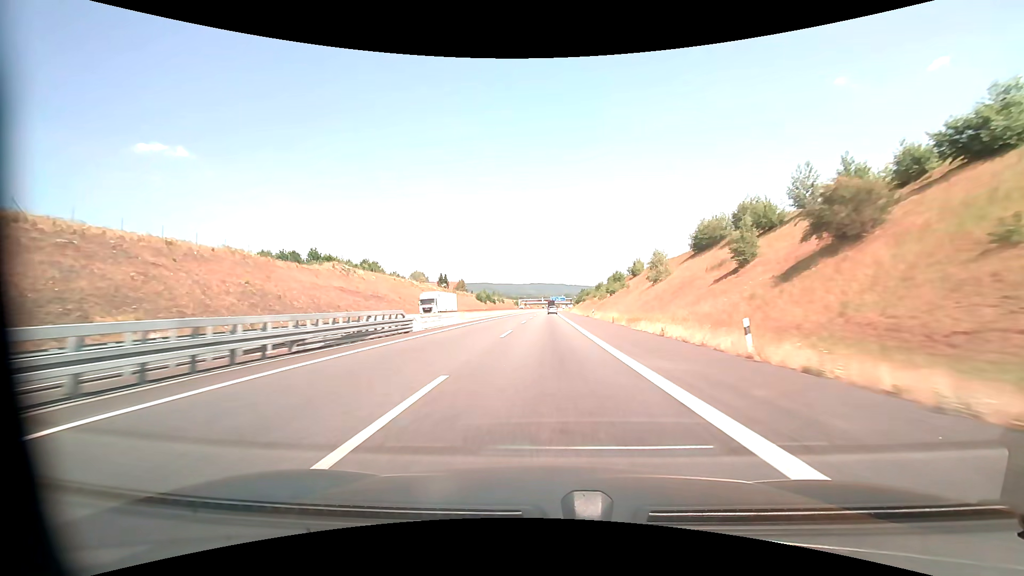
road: motorway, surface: asphalt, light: Day
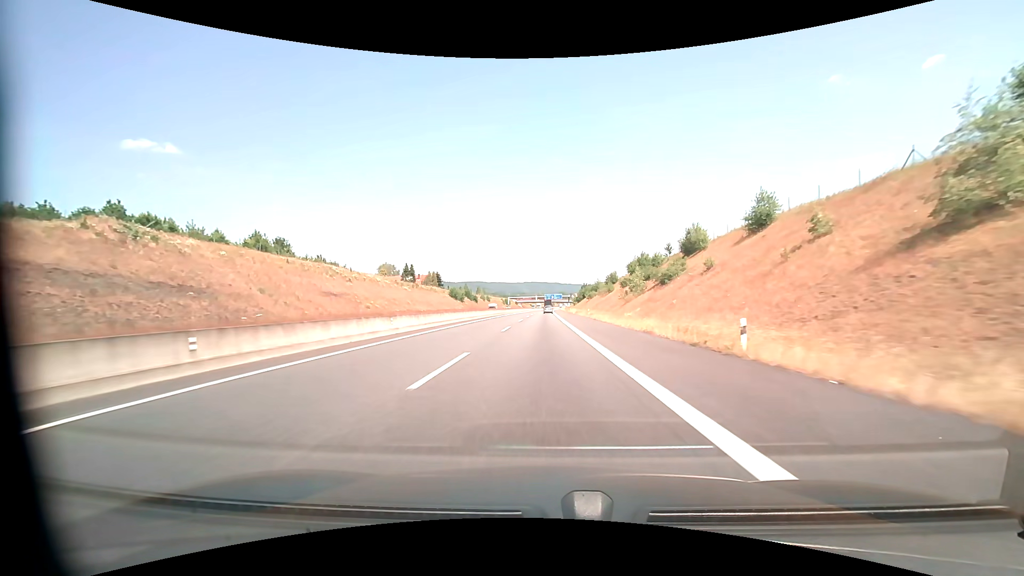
(+0.4, +49.8) m; +1°
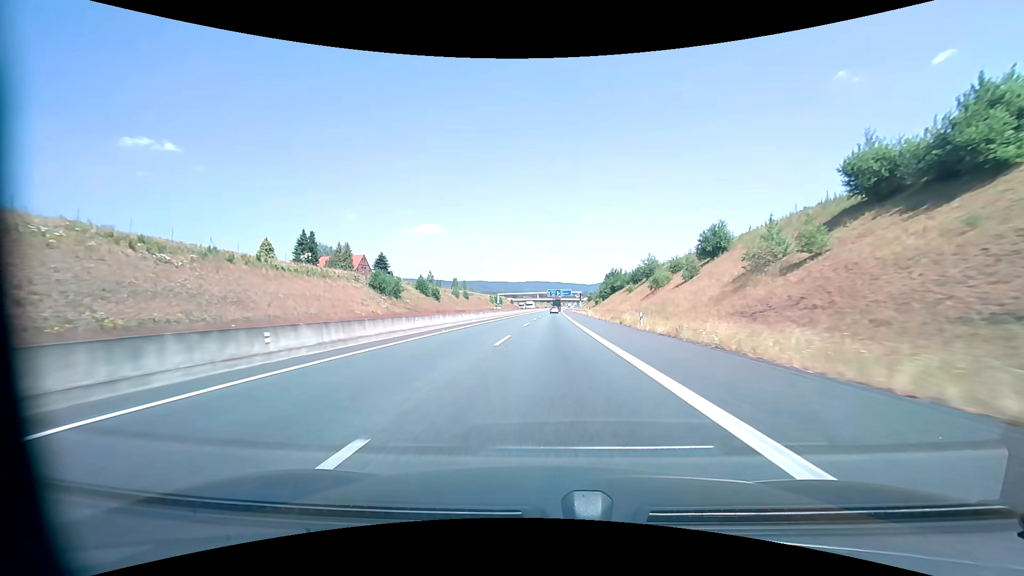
(-0.4, +81.5) m; 0°
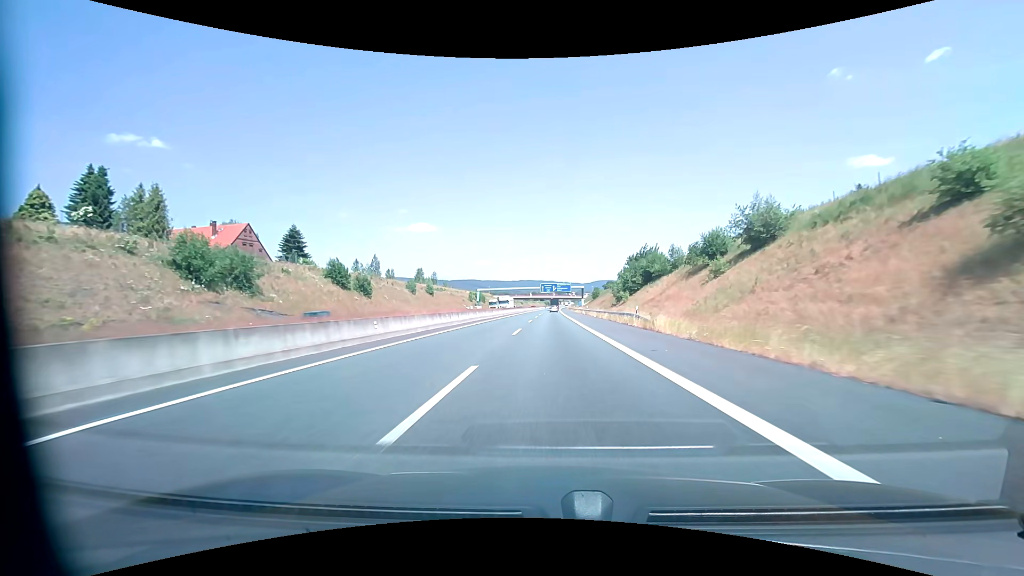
(+0.3, +48.5) m; +1°
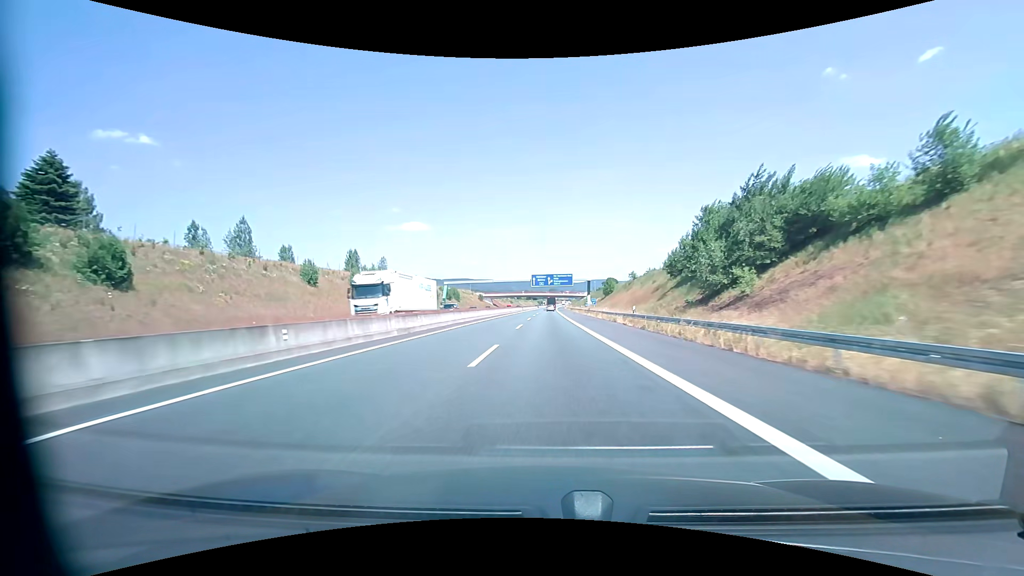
(+0.3, +48.4) m; +1°
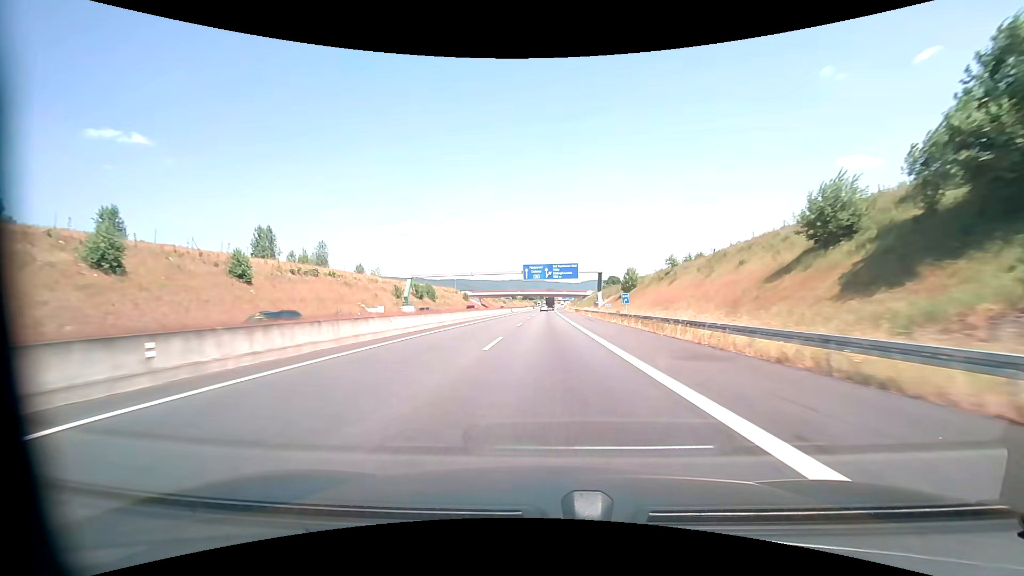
(+0.2, +32.2) m; +1°
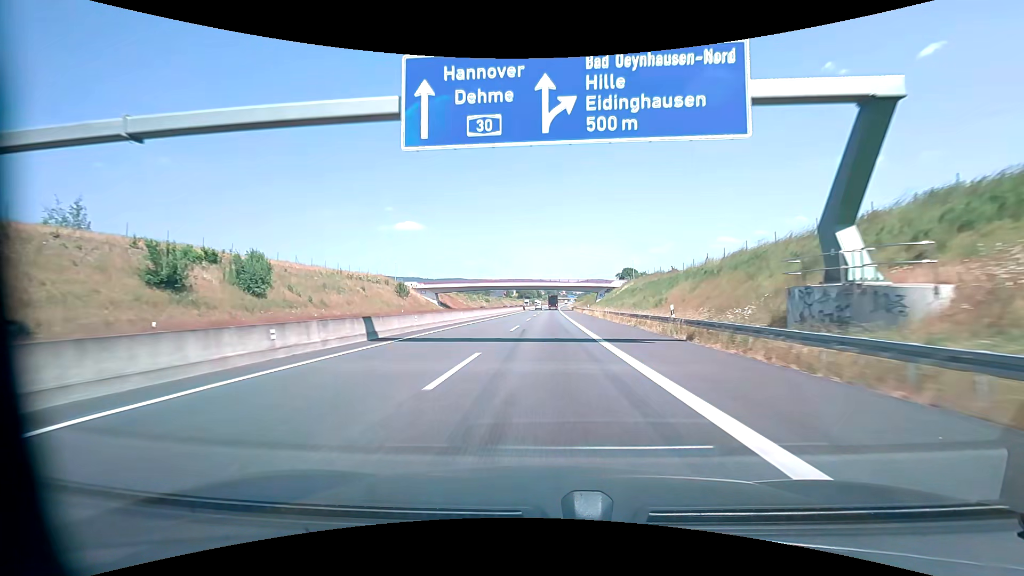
(+0.1, +79.5) m; 0°
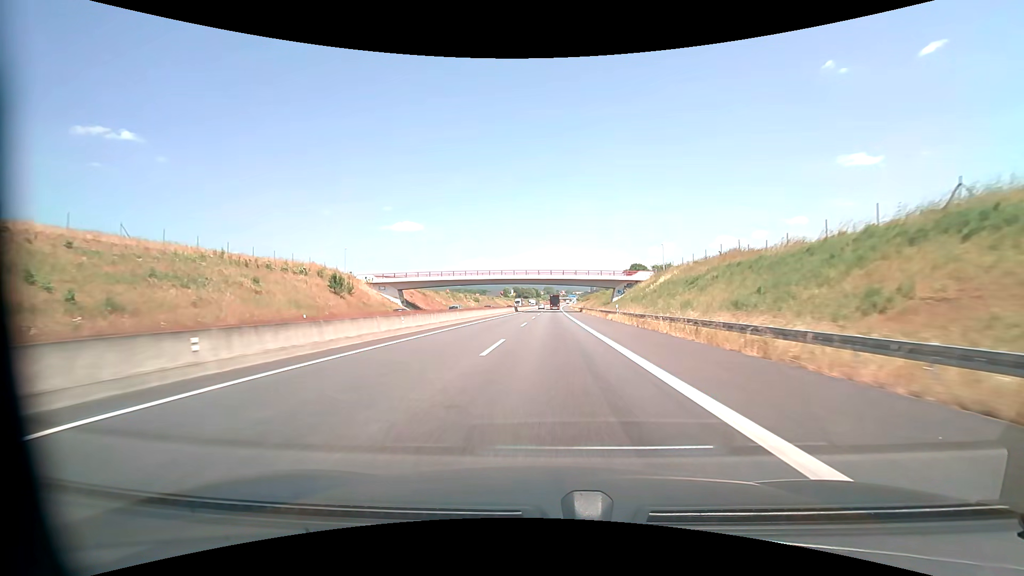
(0.0, +30.9) m; 0°
(0, +10) (0, +20) (0, +30) (0, +40) (0, +50) (0, +60) (0, +70) (+1, +80) (+1, +90) (+1, +100) m
